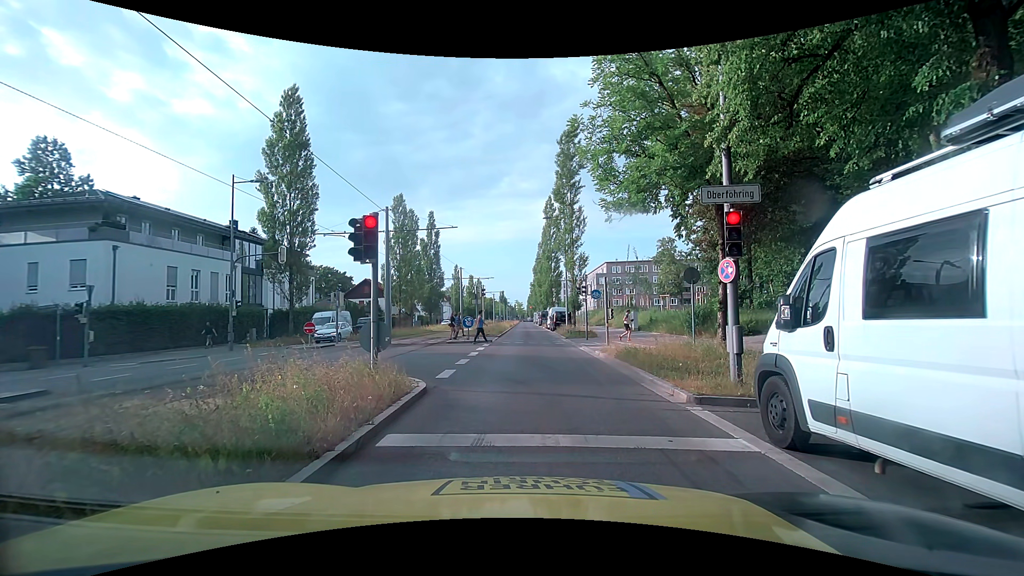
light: Day
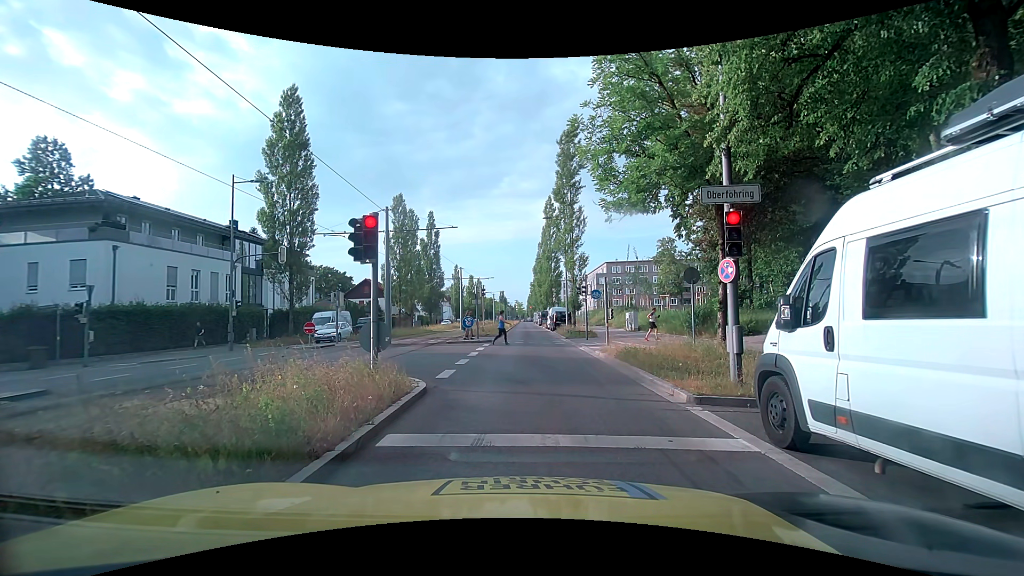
(0.0, 0.0) m; 0°
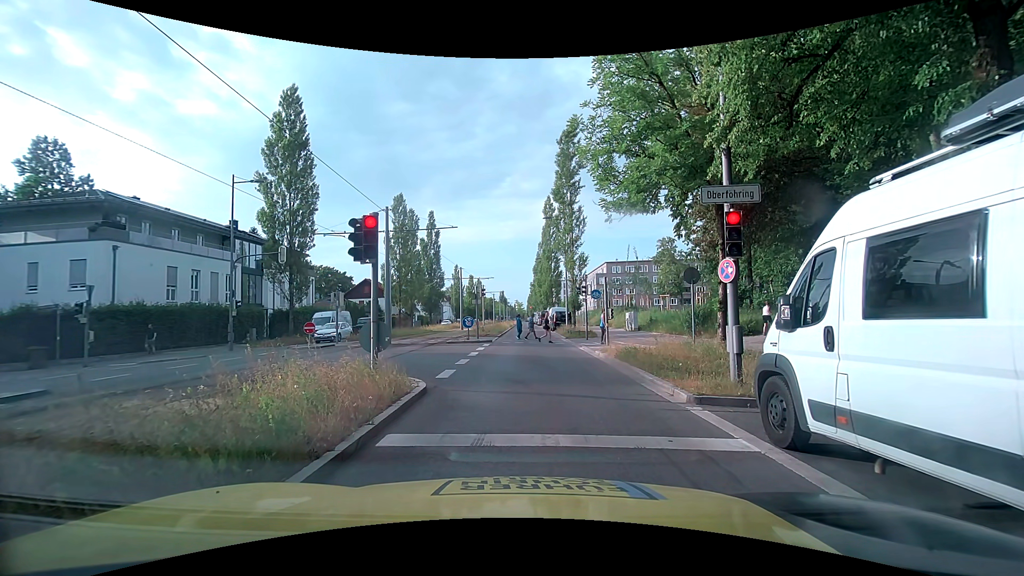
(0.0, 0.0) m; 0°
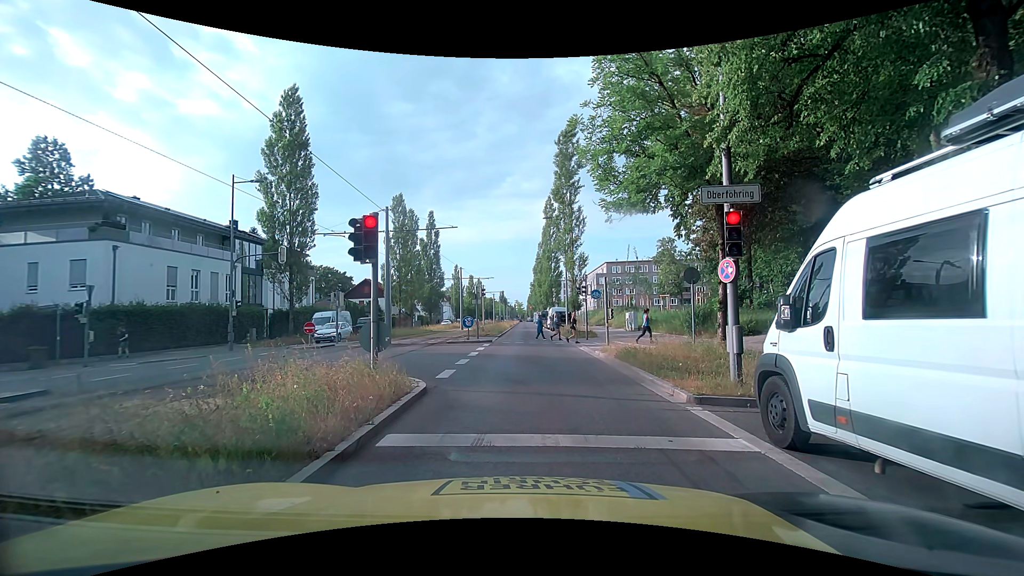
(0.0, 0.0) m; 0°
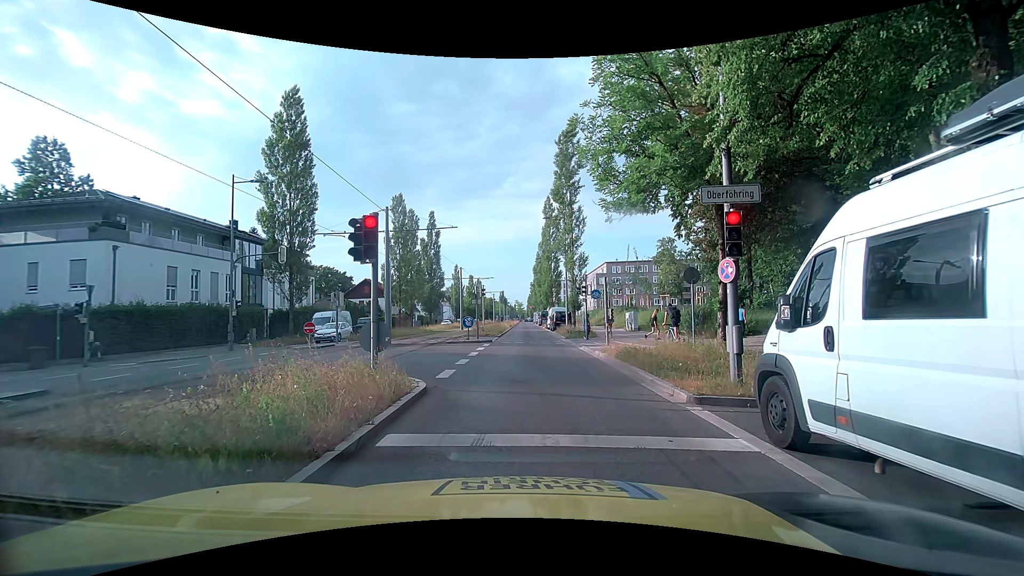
(0.0, 0.0) m; 0°
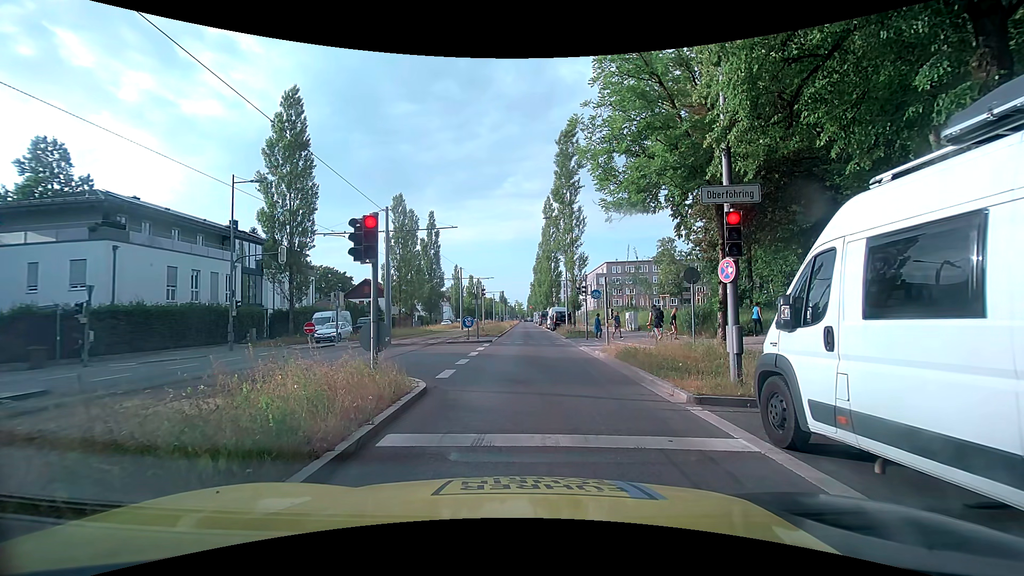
(0.0, 0.0) m; 0°
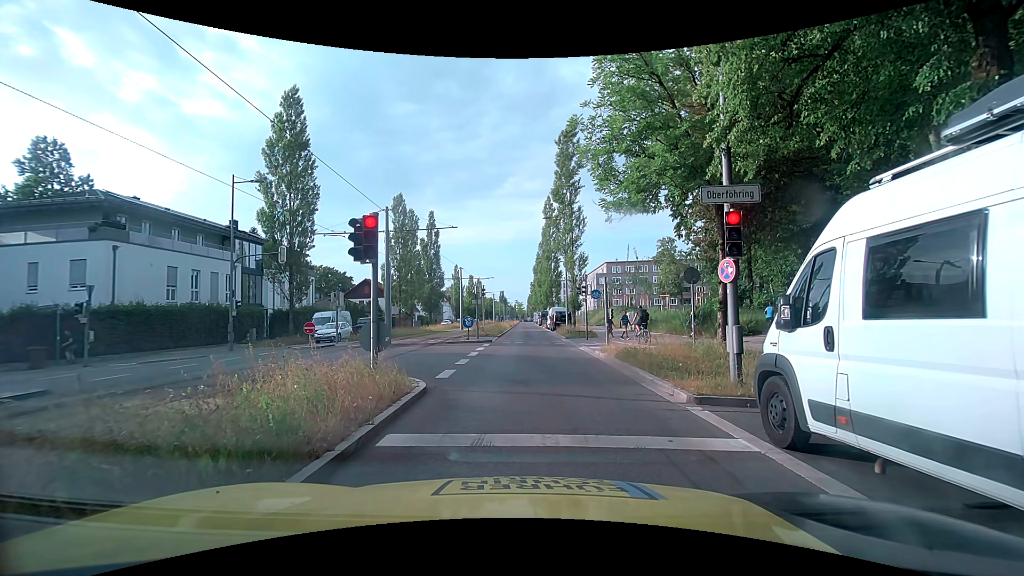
(0.0, 0.0) m; 0°
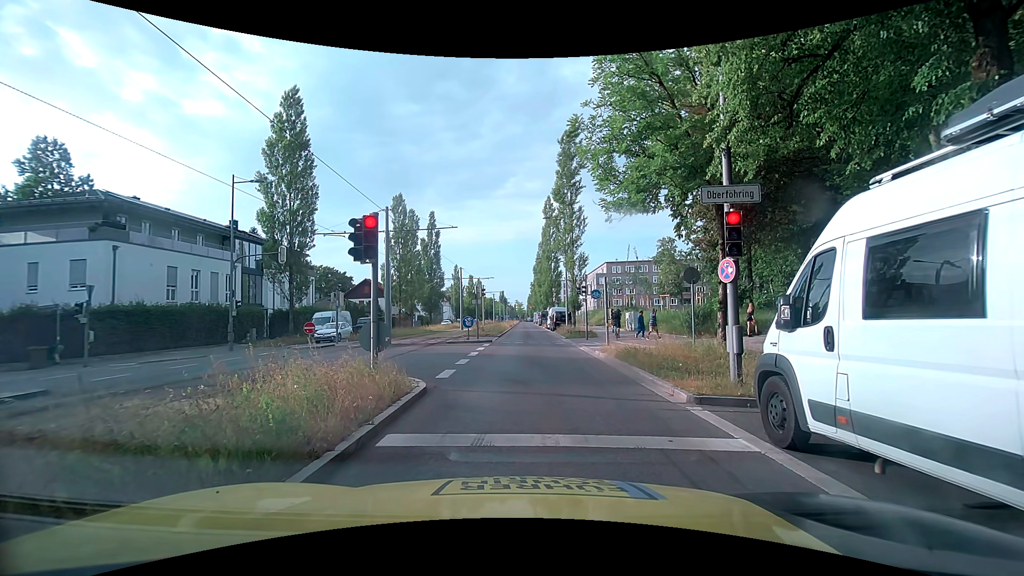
(0.0, 0.0) m; 0°
(0, +10) (0, +20) (-1, +30) (-1, +40) (-1, +50) (-2, +60) (-2, +70) (-3, +80) (-3, +90) (-4, +100) m
